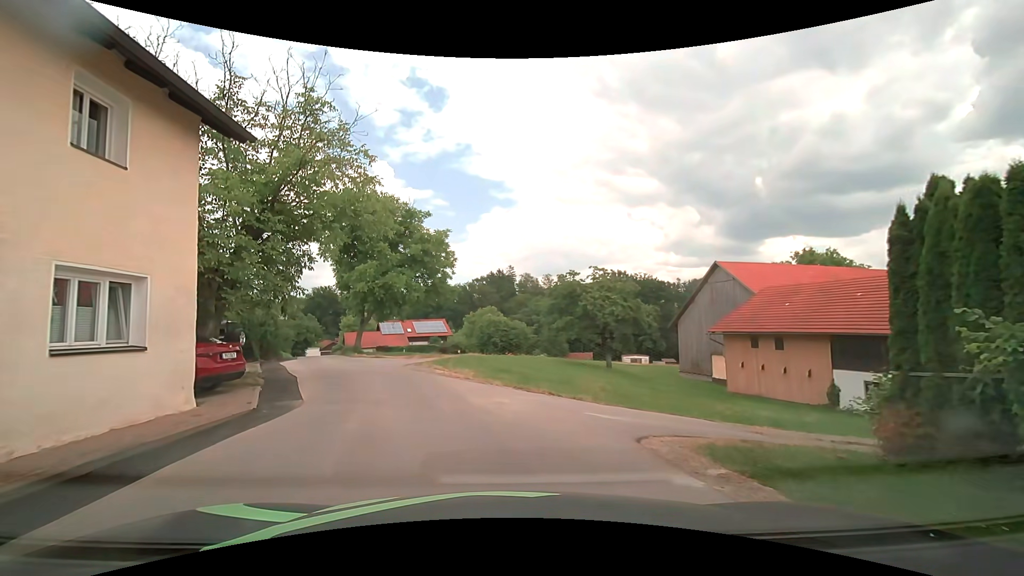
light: Day
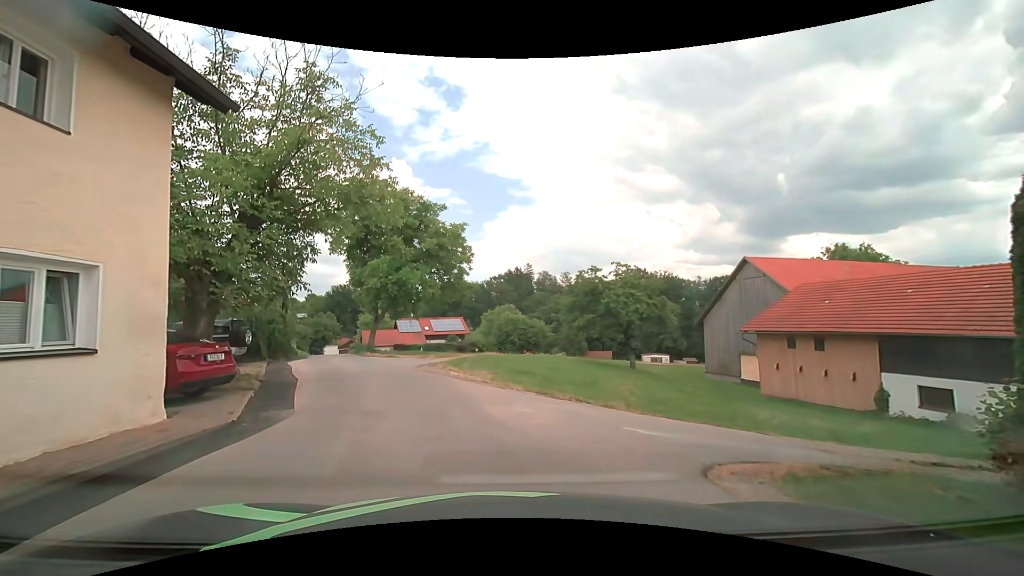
(0.0, +1.3) m; 0°
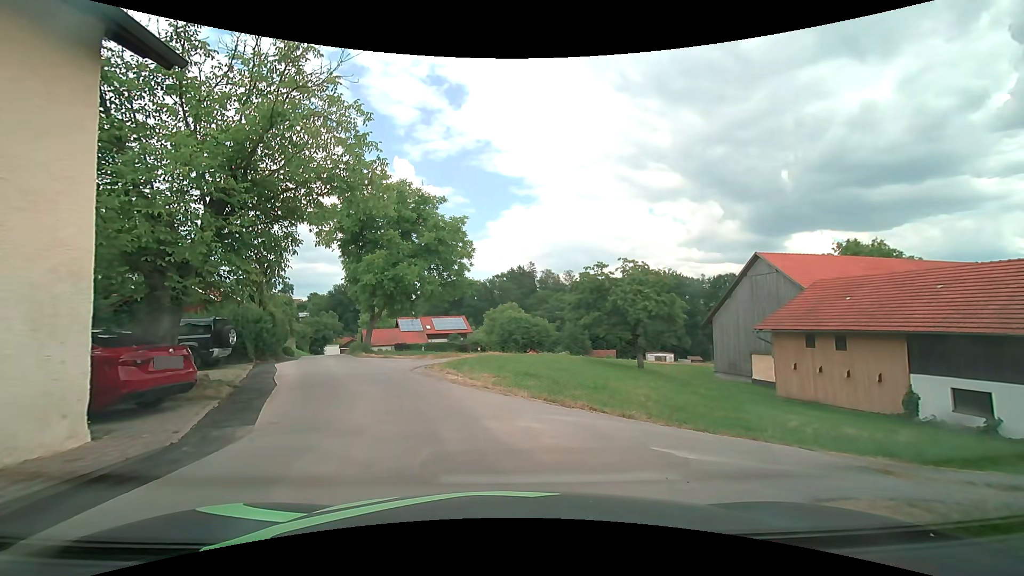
(0.0, +1.4) m; -2°
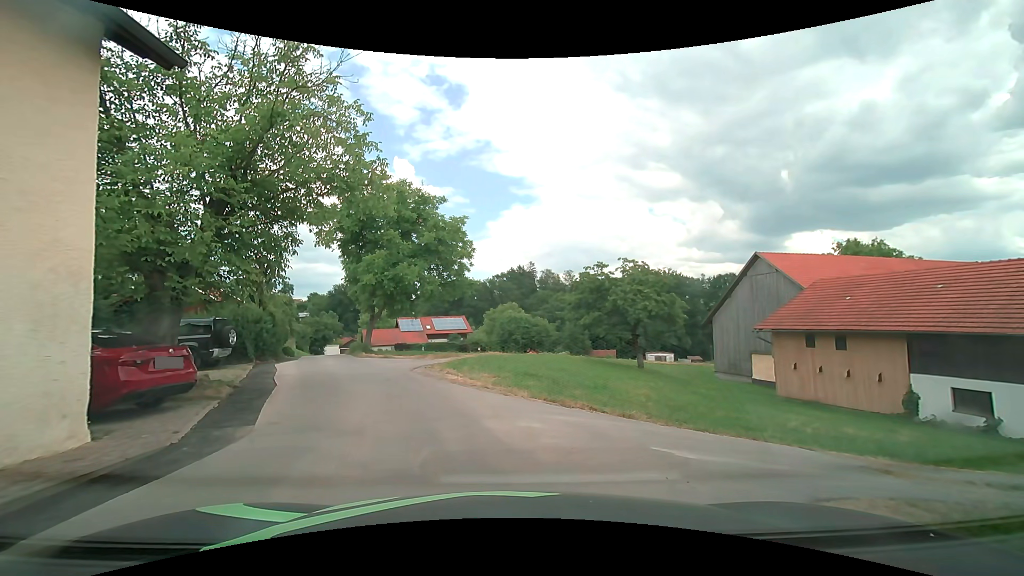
(0.0, 0.0) m; 0°
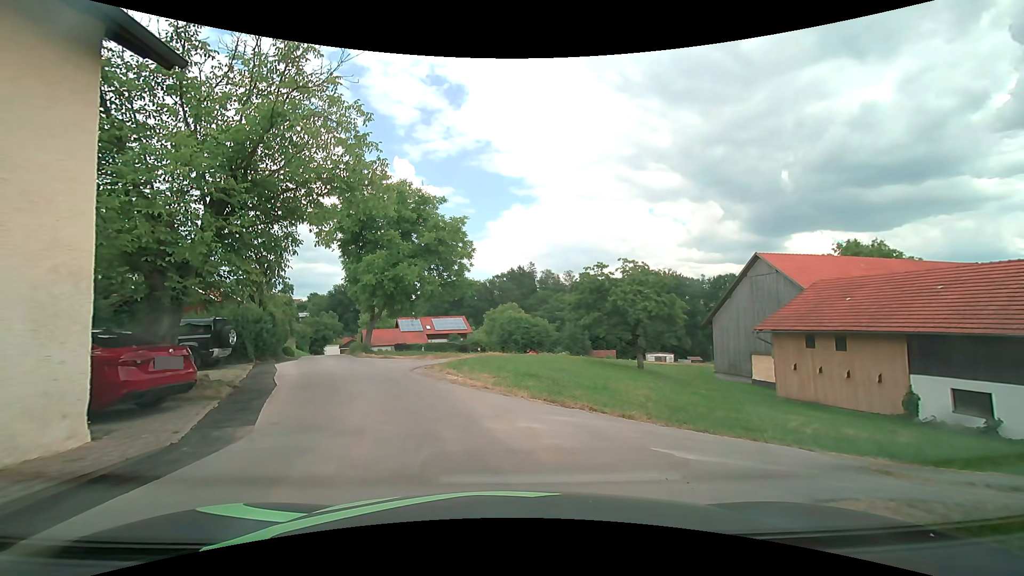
(0.0, 0.0) m; 0°
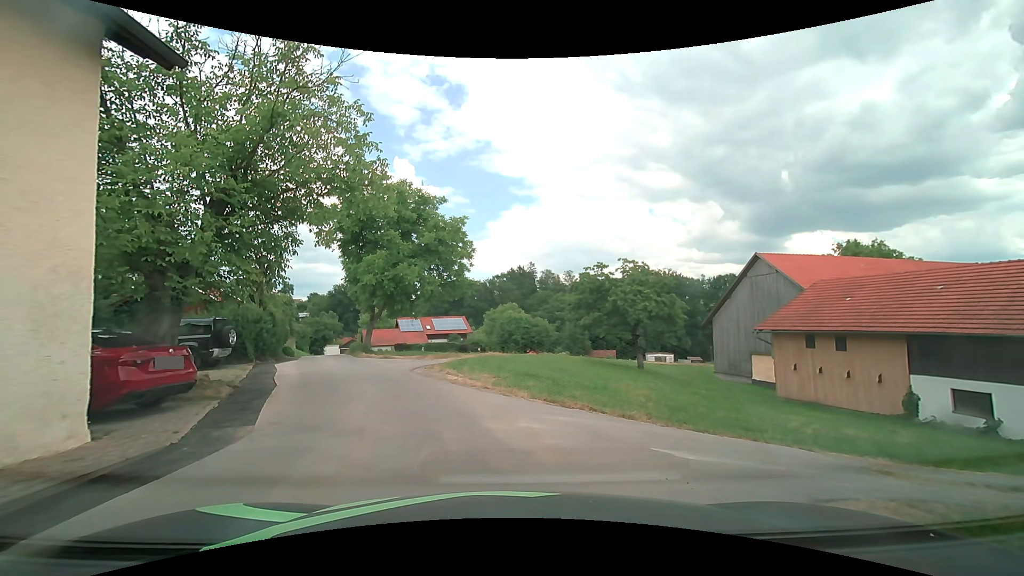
(0.0, 0.0) m; 0°
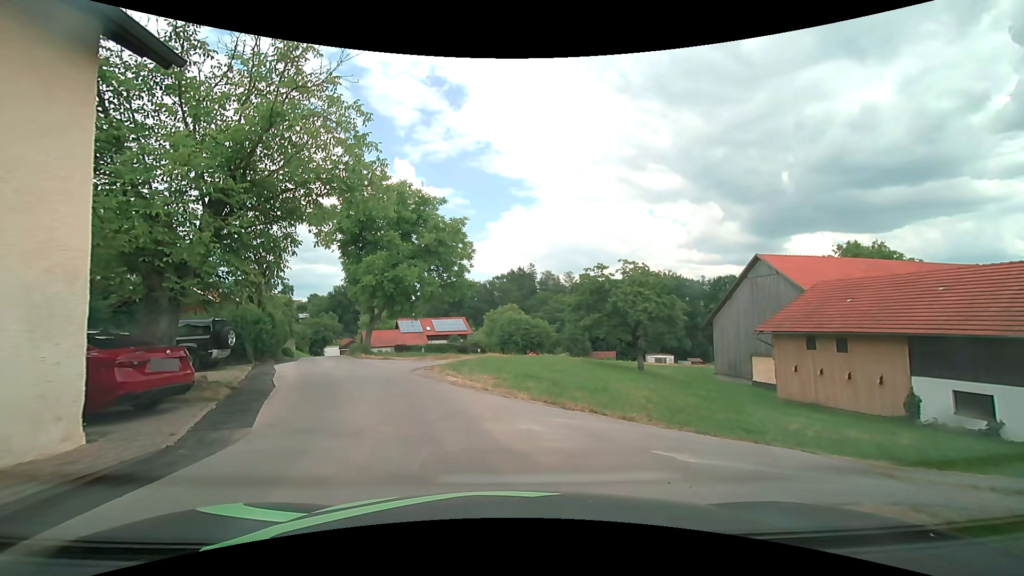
(0.0, +0.1) m; 0°
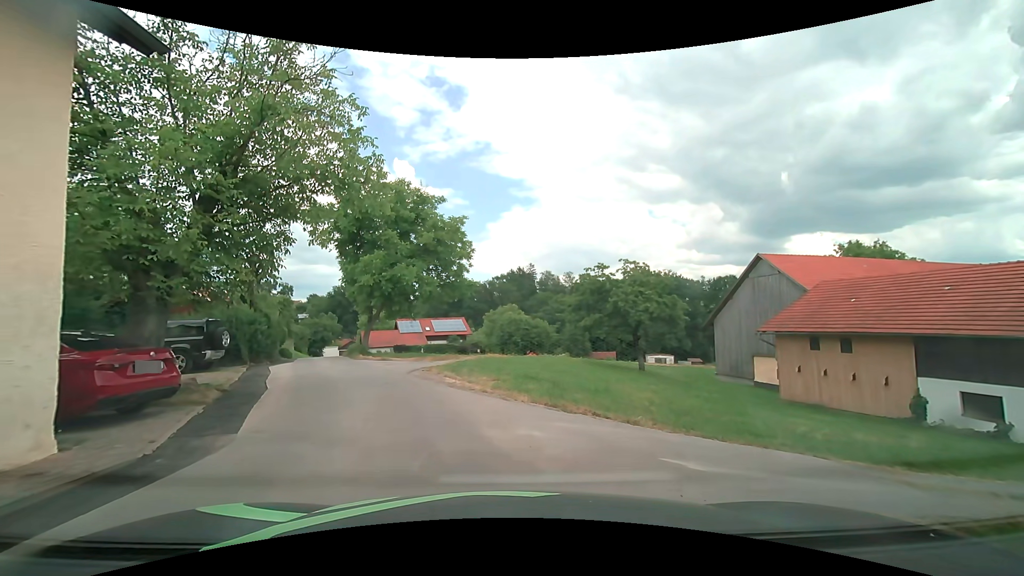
(0.0, +0.4) m; 0°
